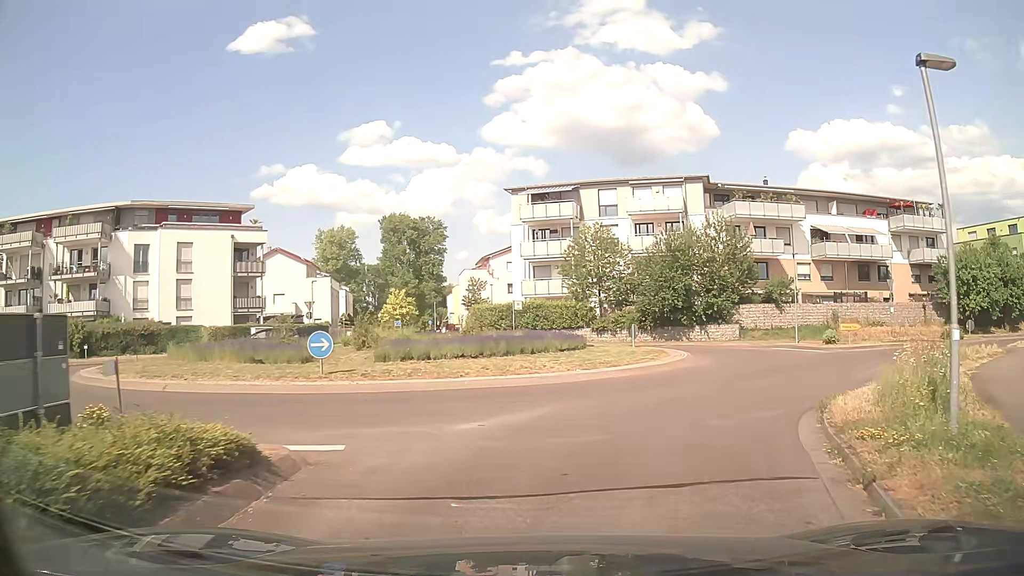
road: unclassified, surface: asphalt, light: Day
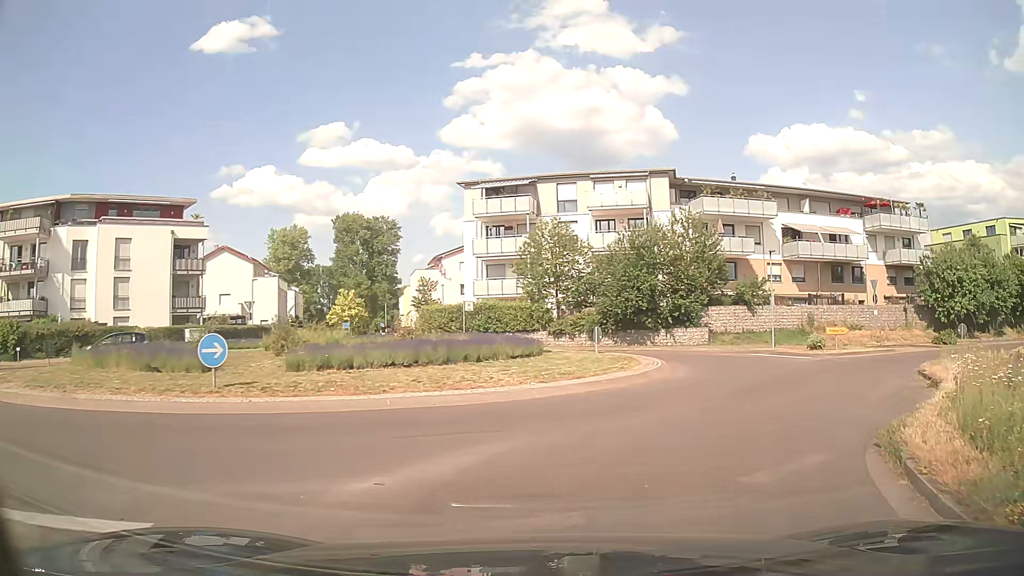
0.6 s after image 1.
(+0.1, +3.3) m; +4°
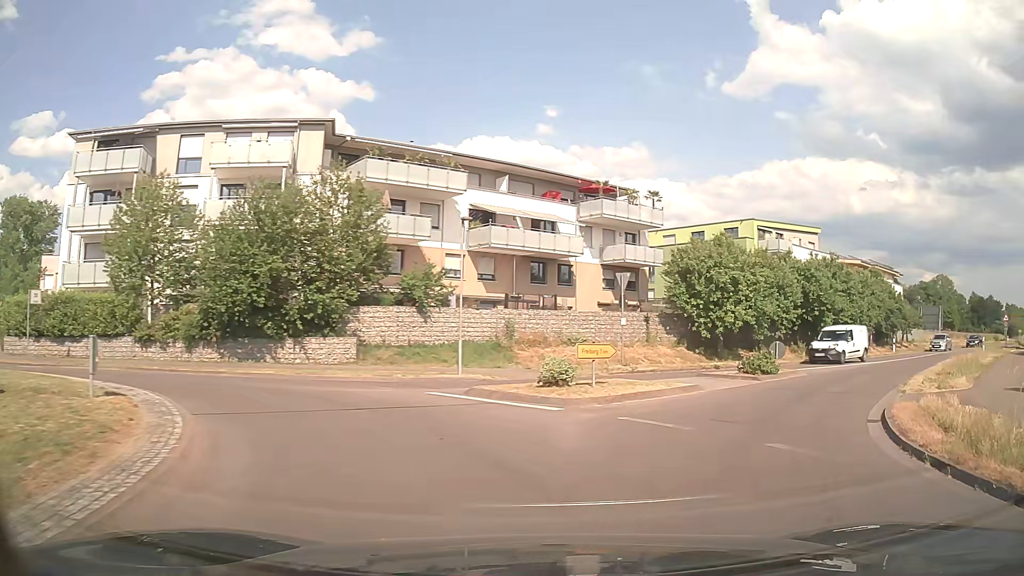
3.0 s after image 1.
(+3.1, +13.3) m; +28°
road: secondary
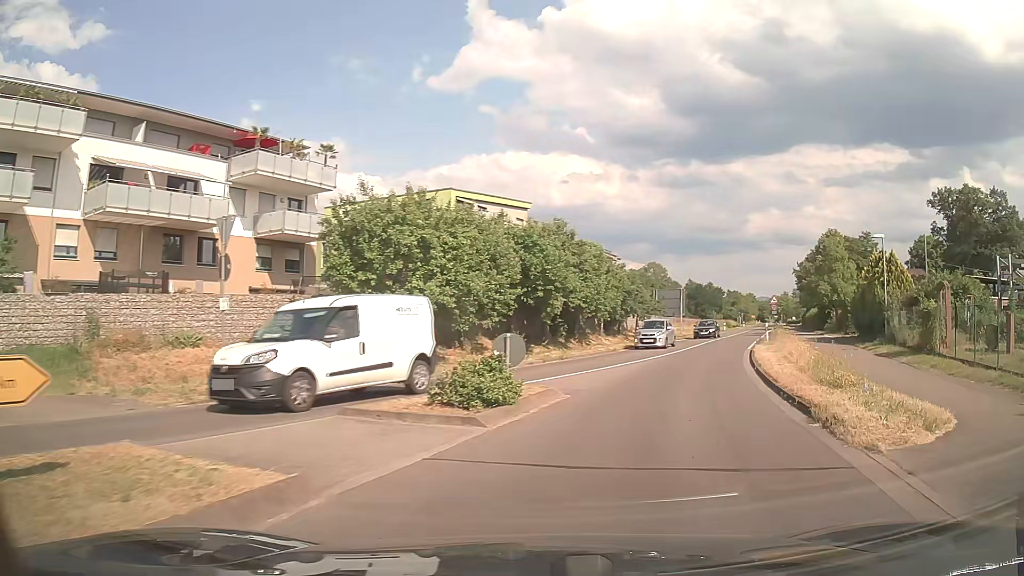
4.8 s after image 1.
(+2.8, +11.2) m; +27°
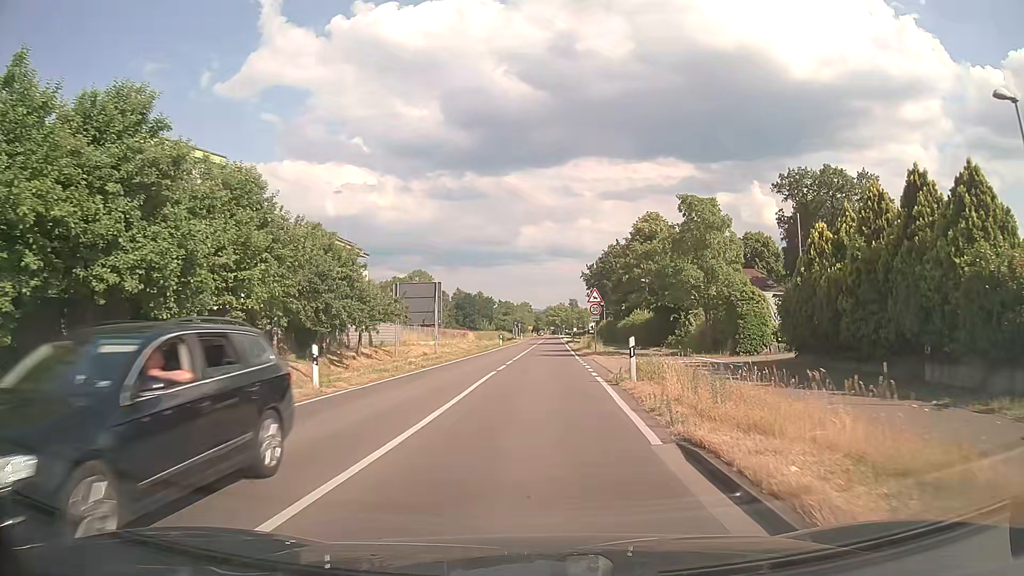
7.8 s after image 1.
(+5.3, +23.4) m; +19°
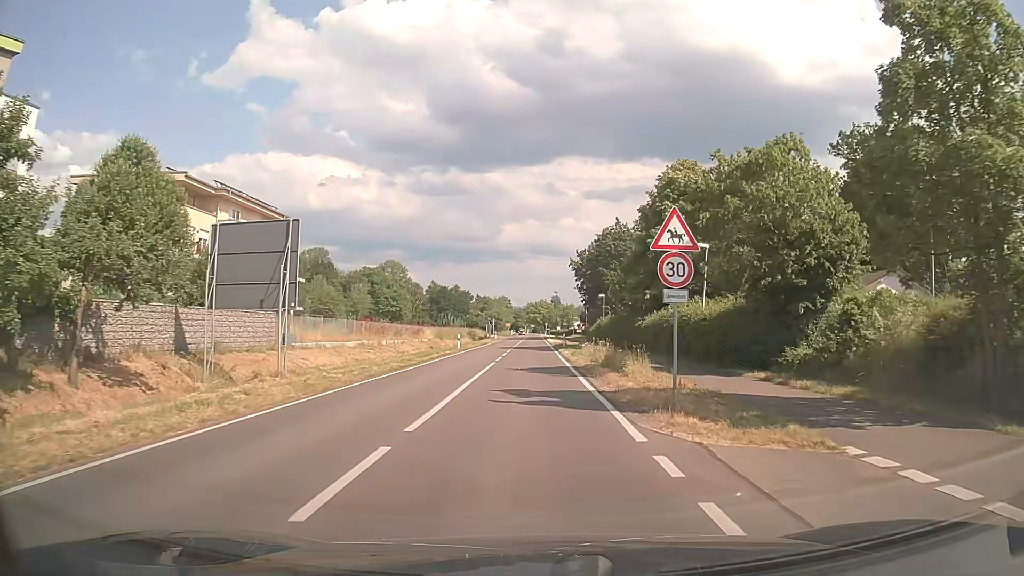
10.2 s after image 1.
(+0.5, +23.0) m; +2°
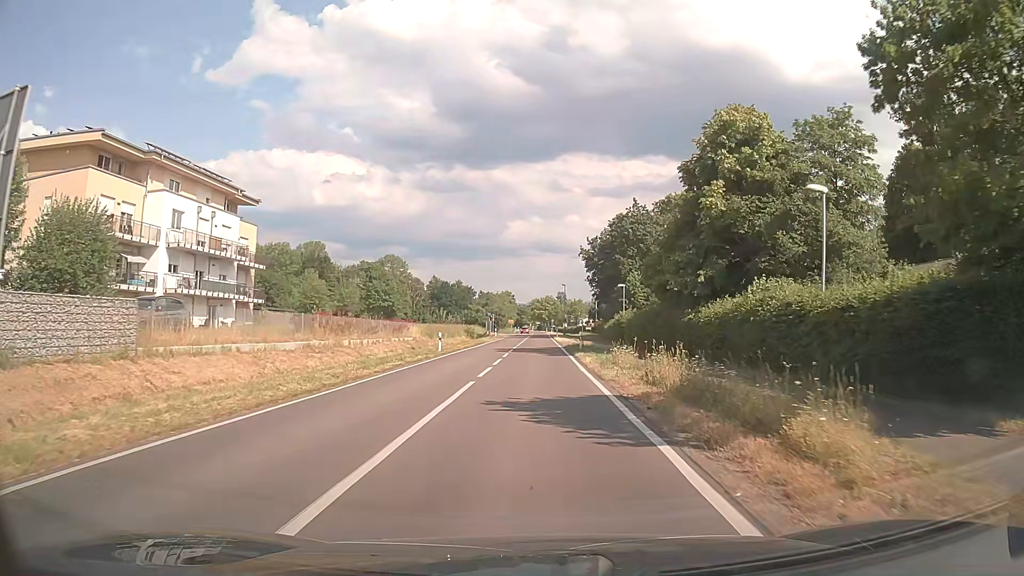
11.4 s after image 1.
(0.0, +12.0) m; -1°
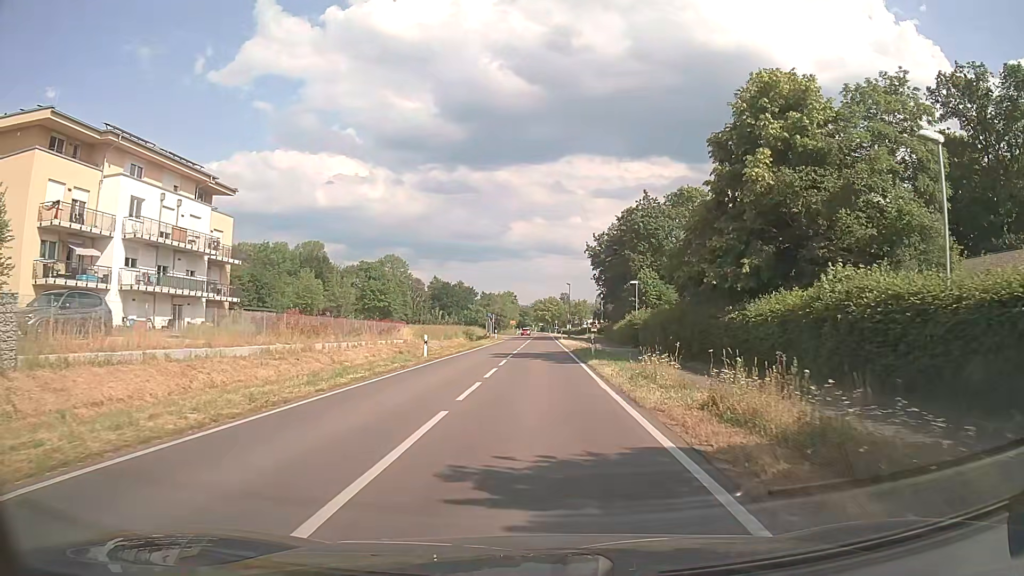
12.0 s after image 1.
(0.0, +5.7) m; 0°
(0, +10) (0, +20) (0, +30) (0, +40) (+1, +50) (+1, +60) (+1, +70) (+1, +80) (+1, +90) (+1, +100) m
